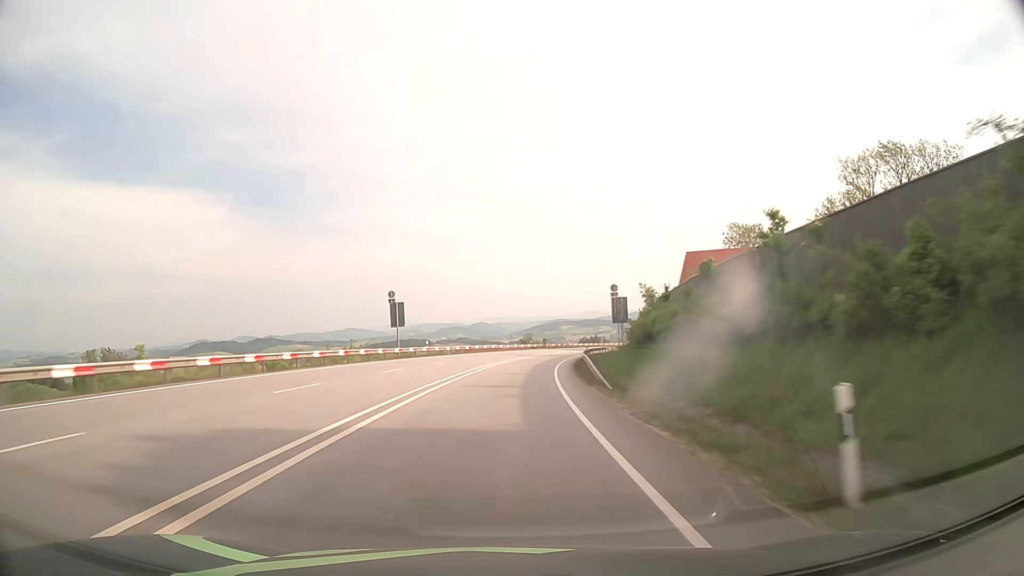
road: primary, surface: asphalt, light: Day
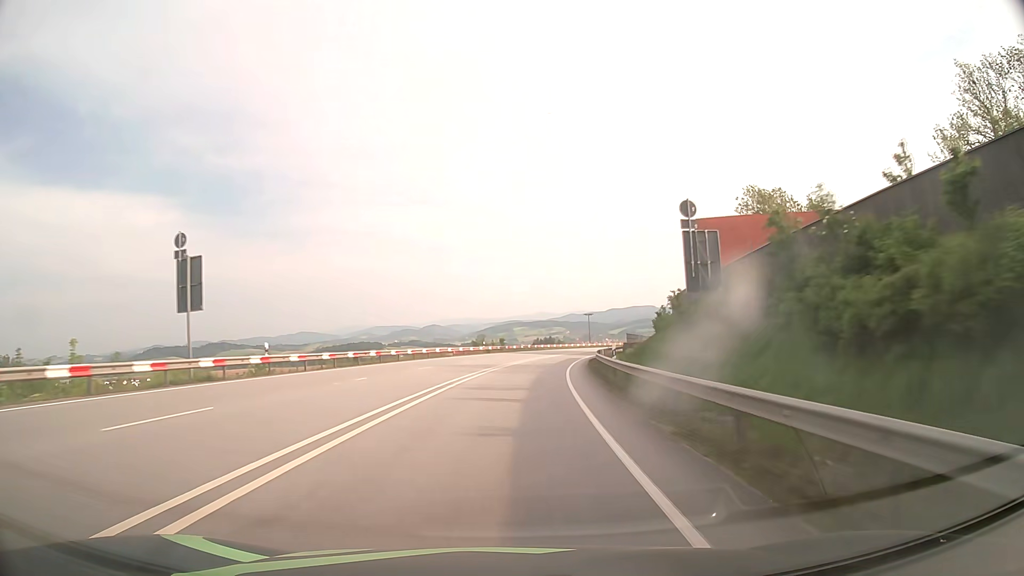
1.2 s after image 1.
(+1.0, +31.7) m; +4°
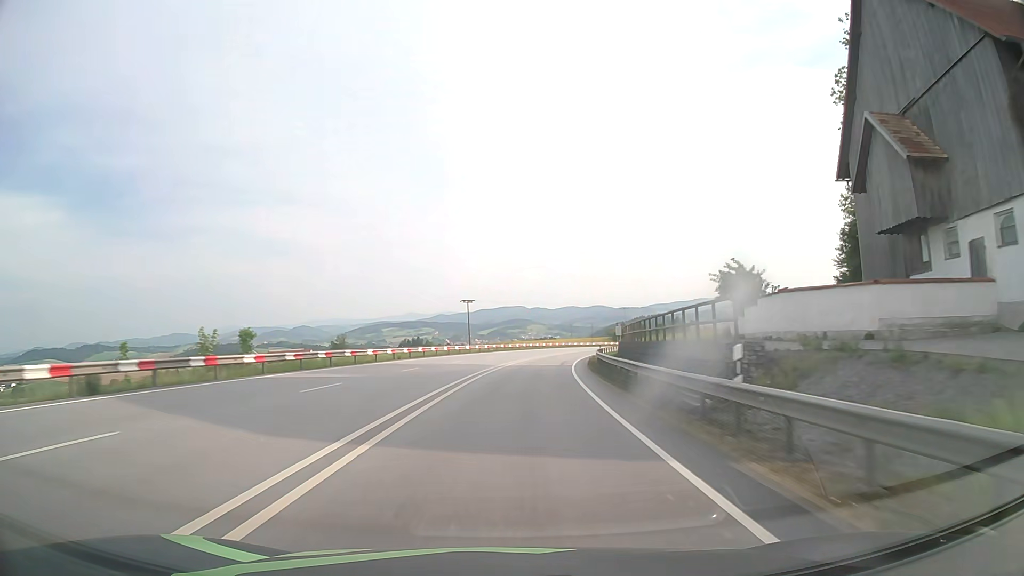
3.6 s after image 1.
(+5.7, +63.3) m; +11°
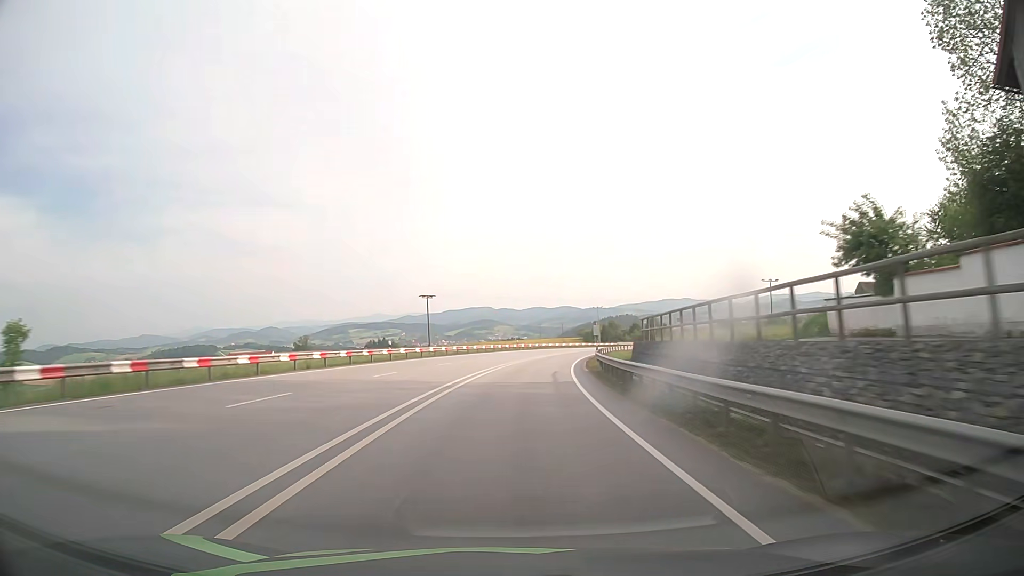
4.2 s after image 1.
(+0.4, +15.9) m; +3°
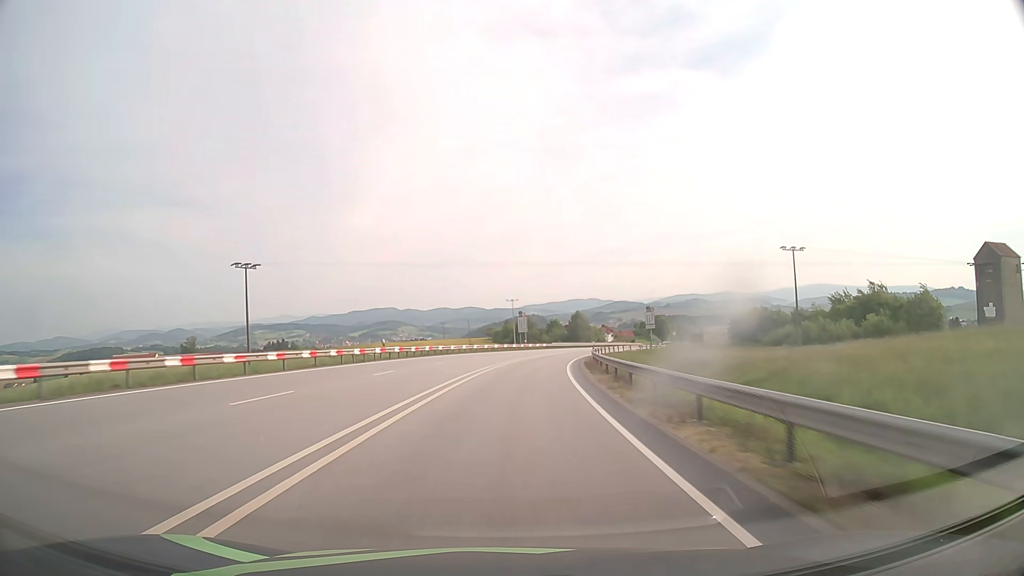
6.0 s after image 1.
(+3.3, +47.2) m; +8°
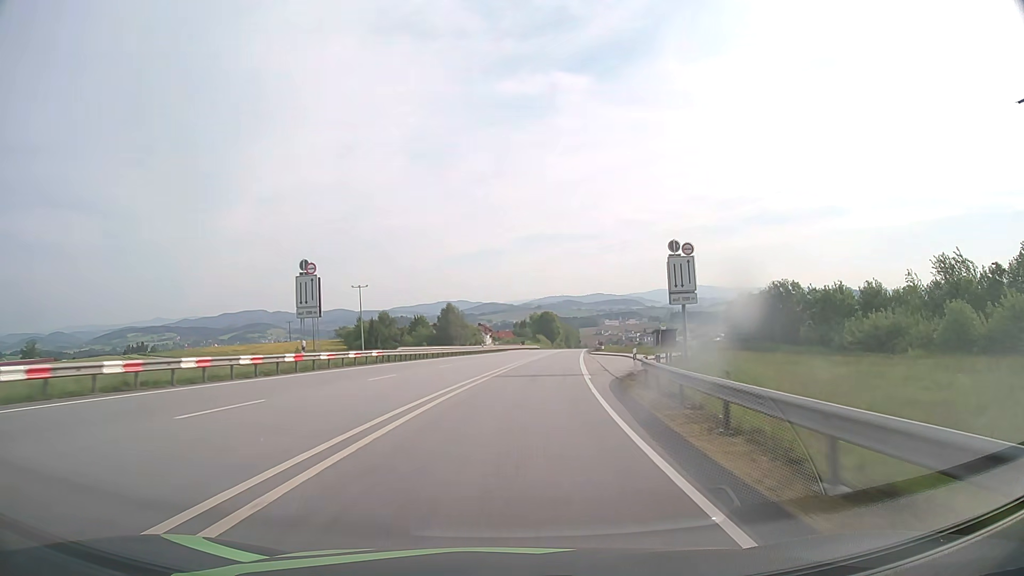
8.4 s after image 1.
(+5.8, +61.5) m; +11°
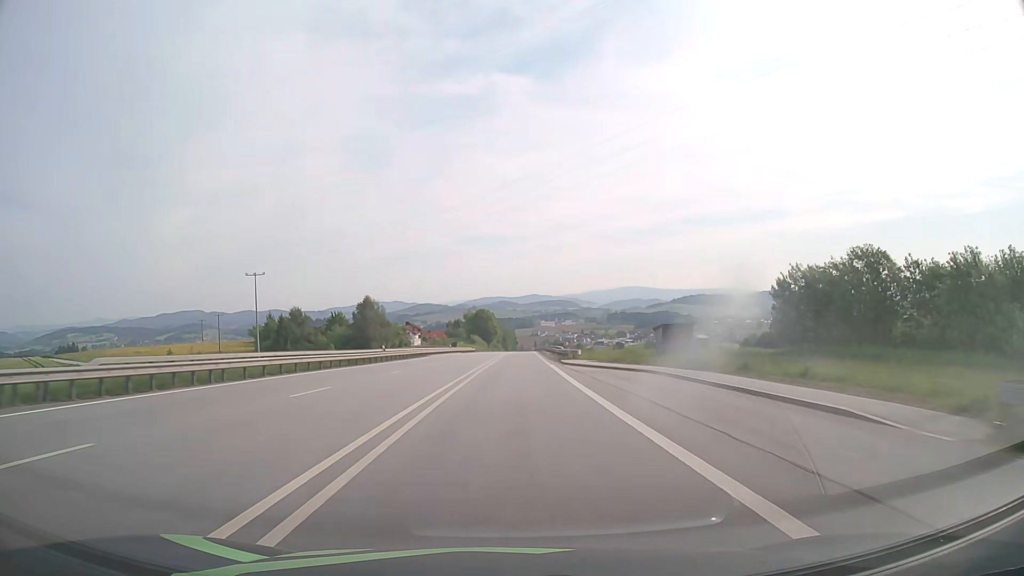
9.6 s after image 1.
(+1.5, +30.4) m; +6°
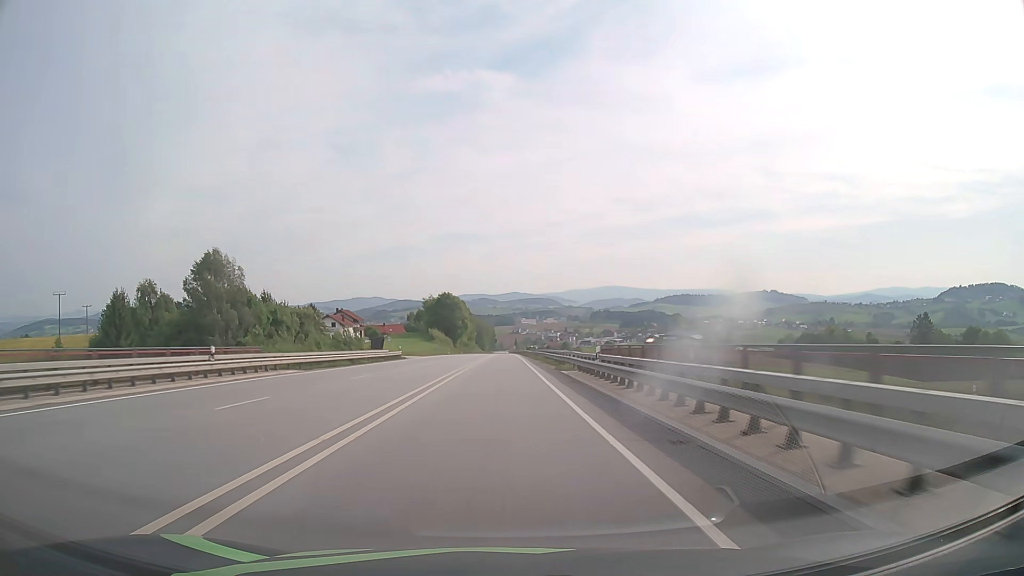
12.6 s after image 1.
(+2.5, +75.0) m; +2°
(0, +10) (0, +20) (0, +30) (0, +40) (0, +50) (0, +60) (0, +70) (0, +80) (0, +90) (0, +100) m
